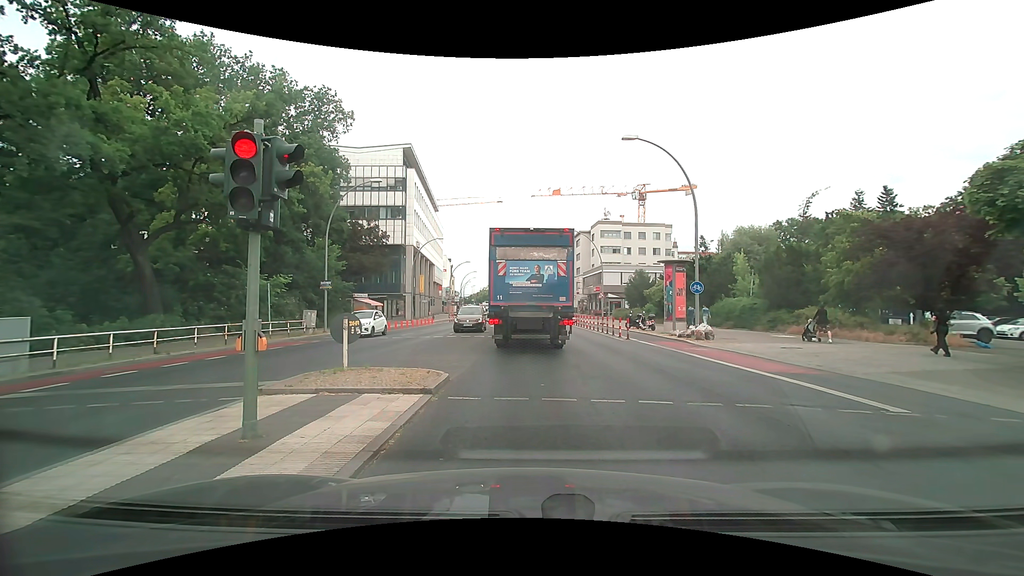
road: primary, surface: asphalt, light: Day
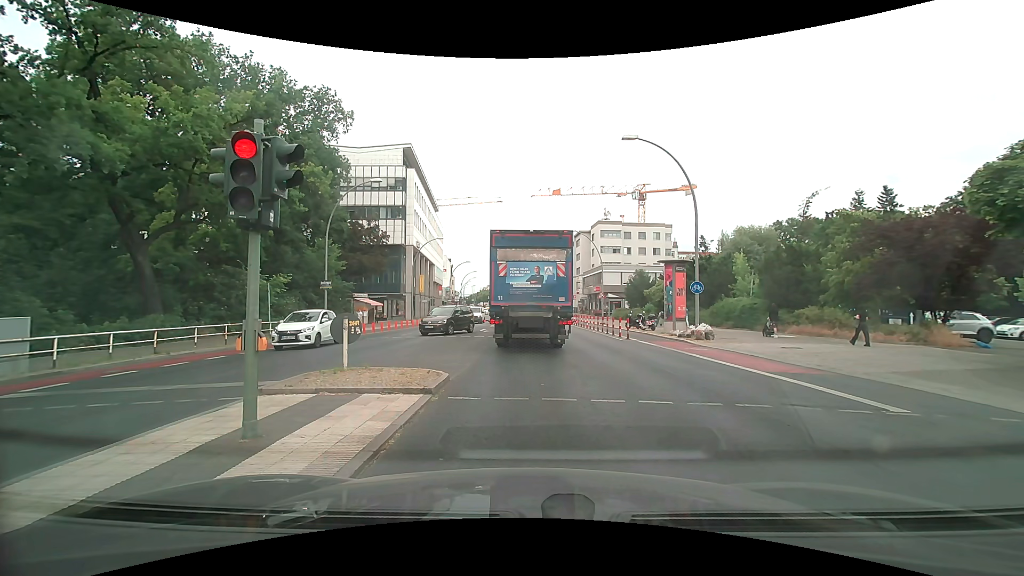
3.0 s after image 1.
(0.0, 0.0) m; 0°
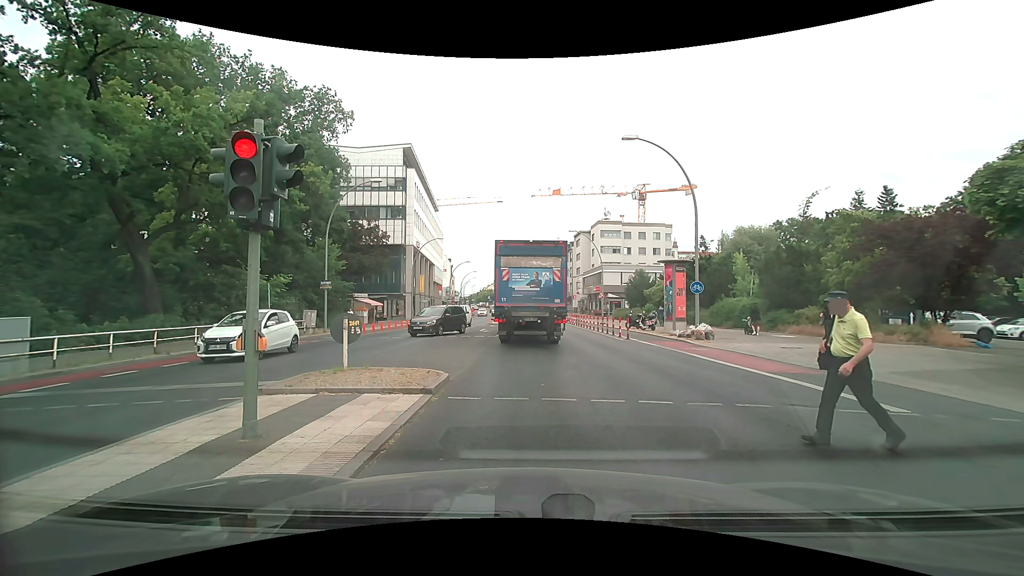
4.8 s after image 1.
(0.0, 0.0) m; 0°
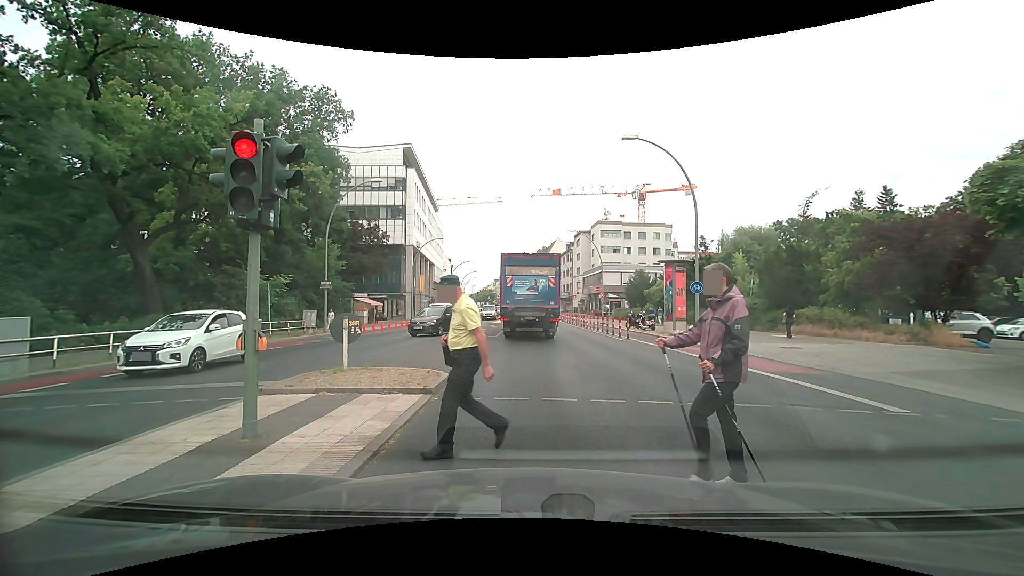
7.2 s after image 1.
(0.0, 0.0) m; 0°
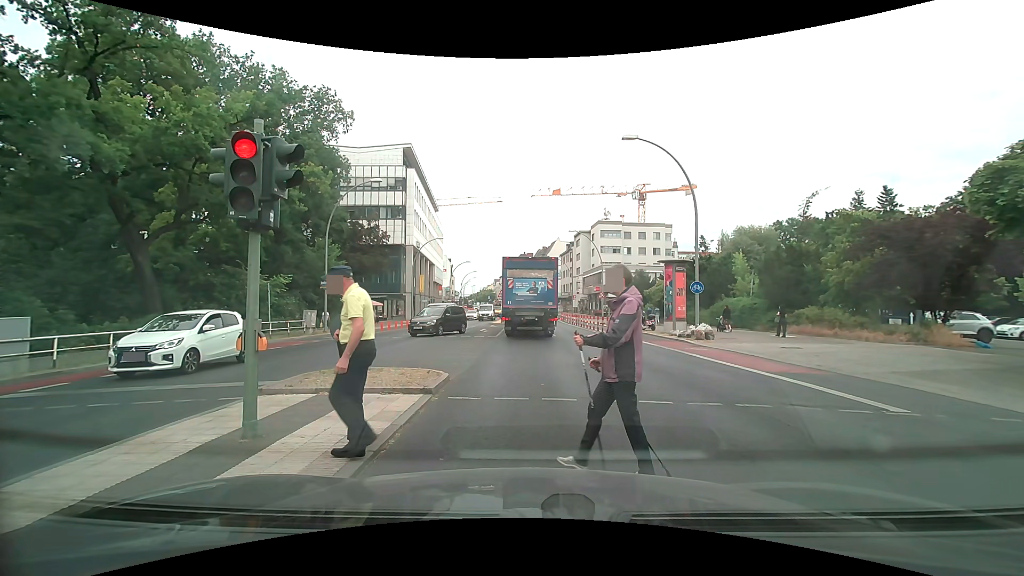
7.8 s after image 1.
(0.0, 0.0) m; 0°
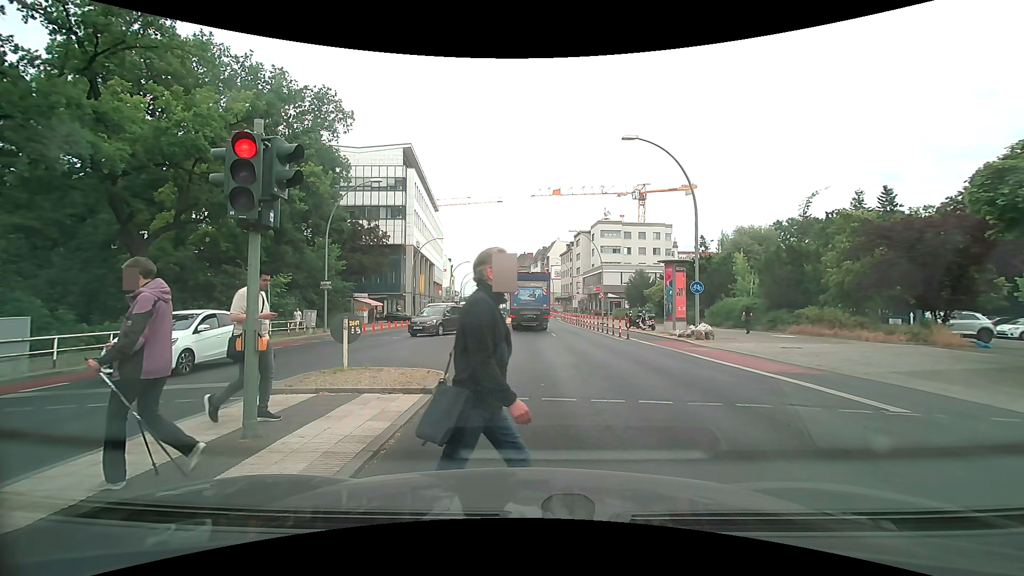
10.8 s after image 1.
(0.0, 0.0) m; 0°
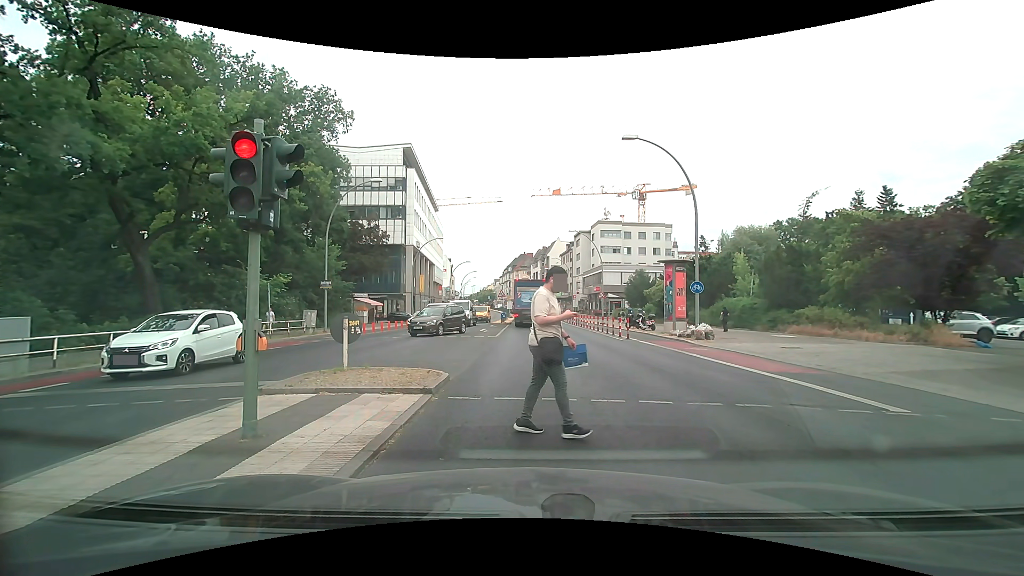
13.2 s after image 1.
(0.0, 0.0) m; 0°
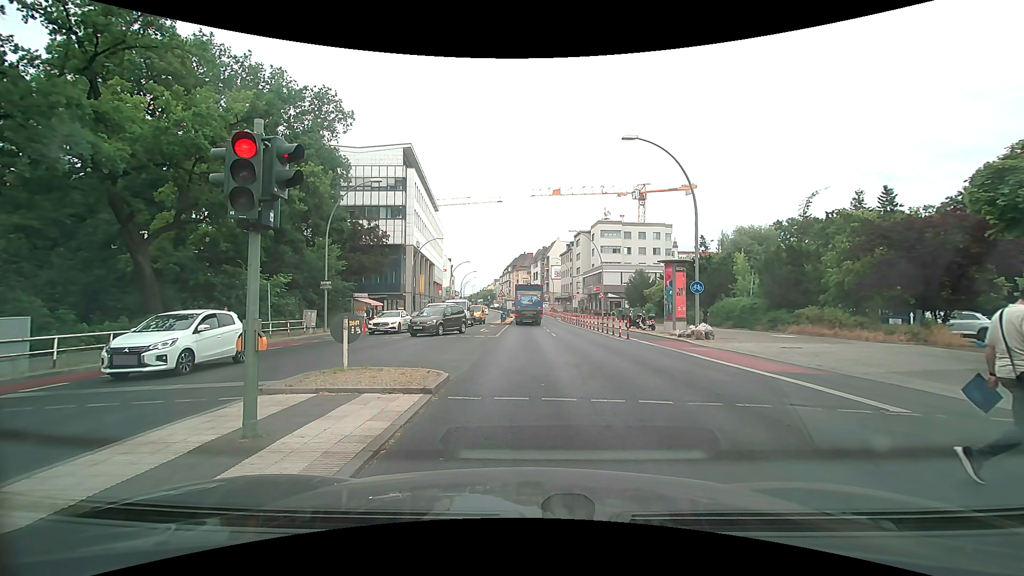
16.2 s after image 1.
(0.0, 0.0) m; 0°
(0, +10) (0, +20) (0, +30) (0, +40) (-1, +50) (-1, +60) (-1, +70) (-1, +80) (-2, +90) (-2, +100) m
